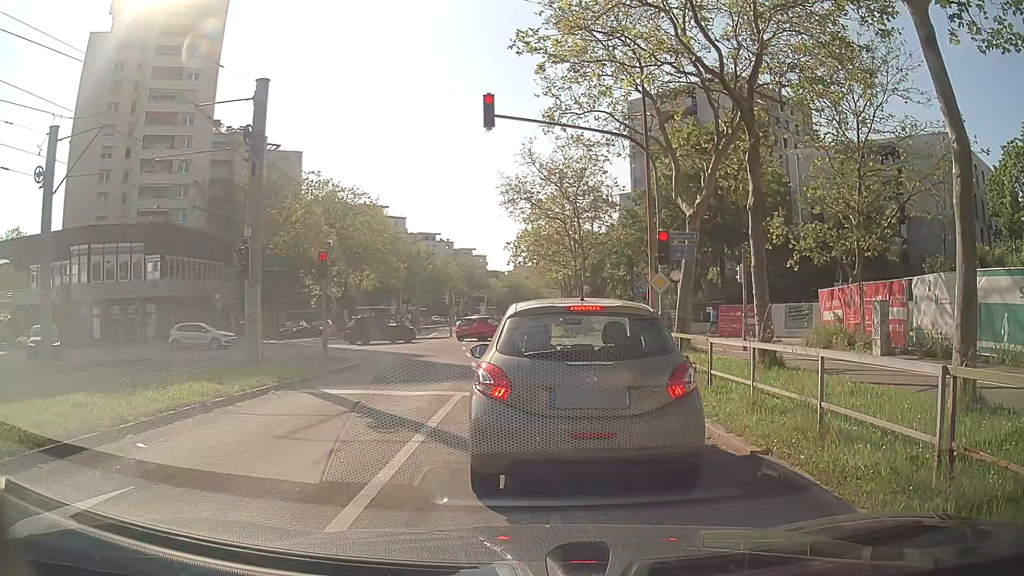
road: tertiary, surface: asphalt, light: Day
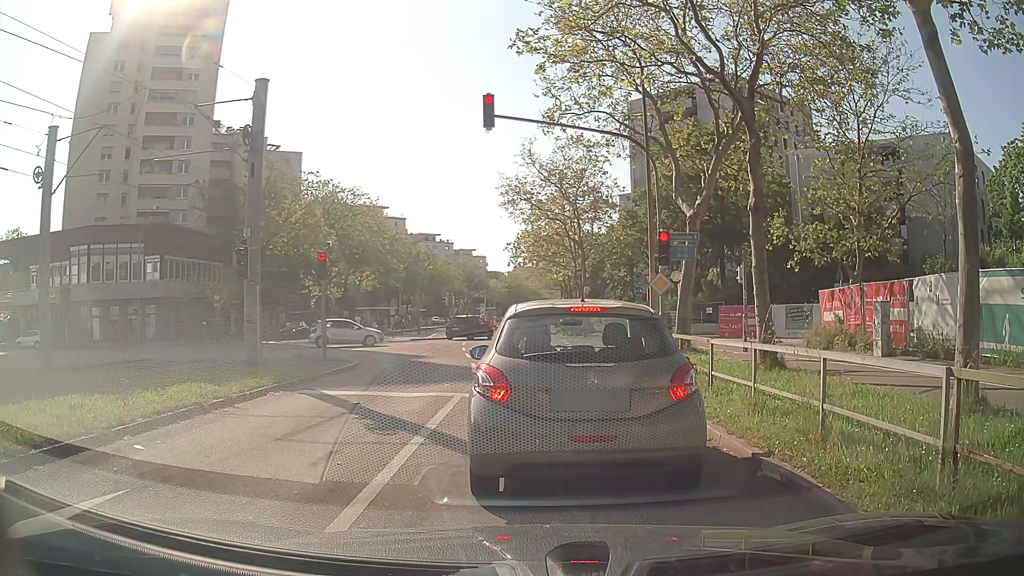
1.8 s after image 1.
(0.0, +0.1) m; 0°
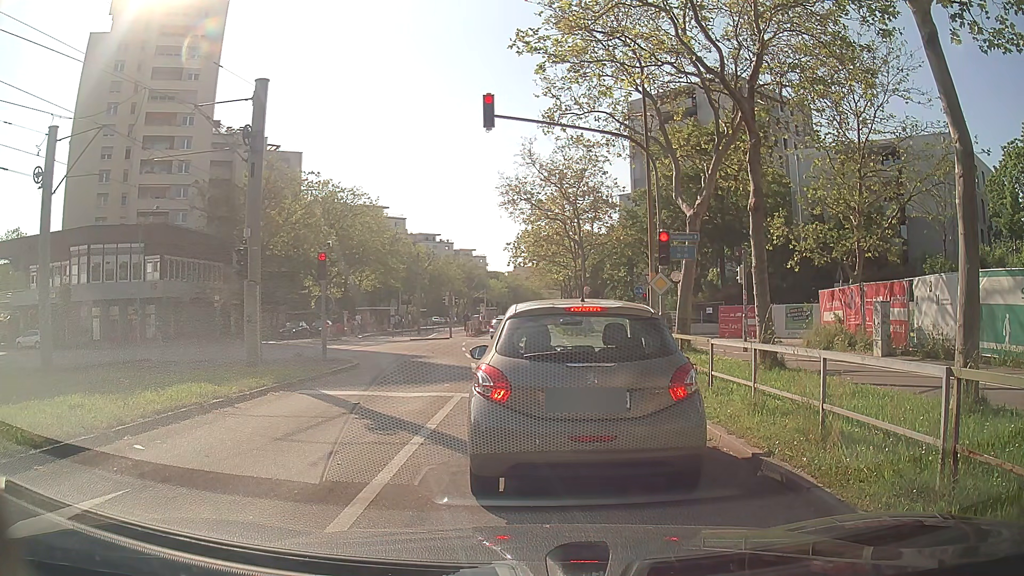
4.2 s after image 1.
(0.0, 0.0) m; 0°
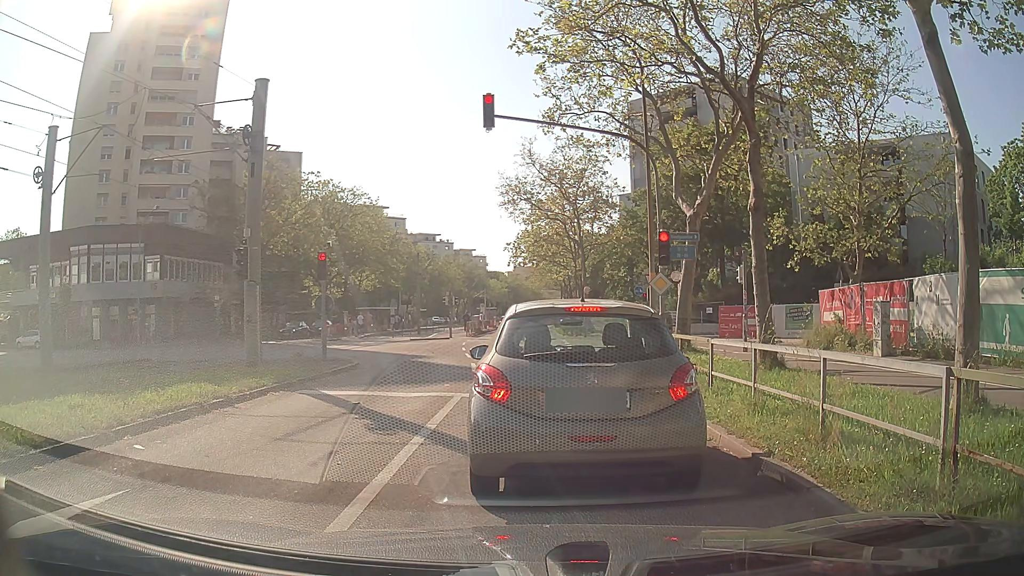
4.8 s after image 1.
(0.0, 0.0) m; 0°
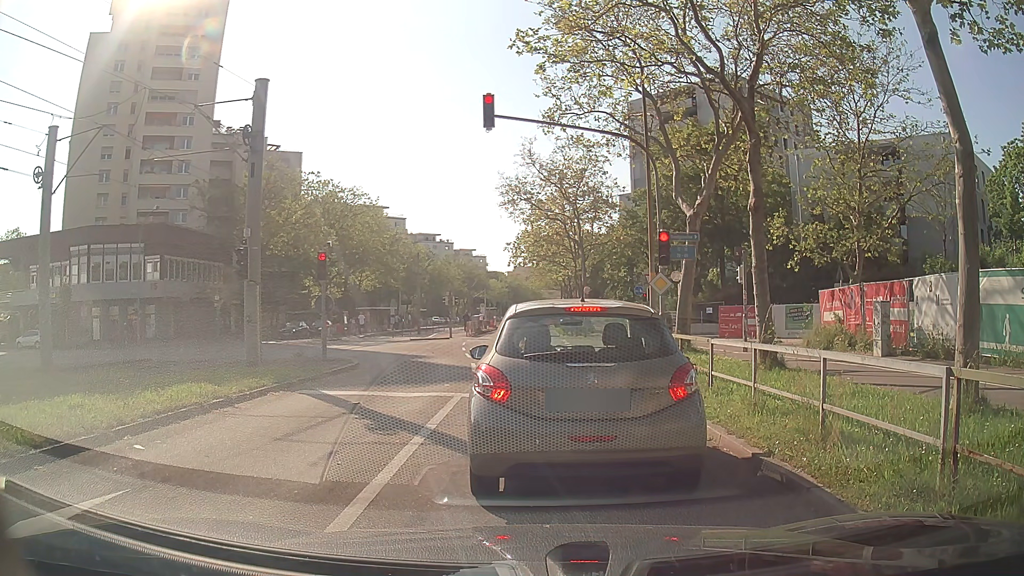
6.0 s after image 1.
(0.0, 0.0) m; 0°
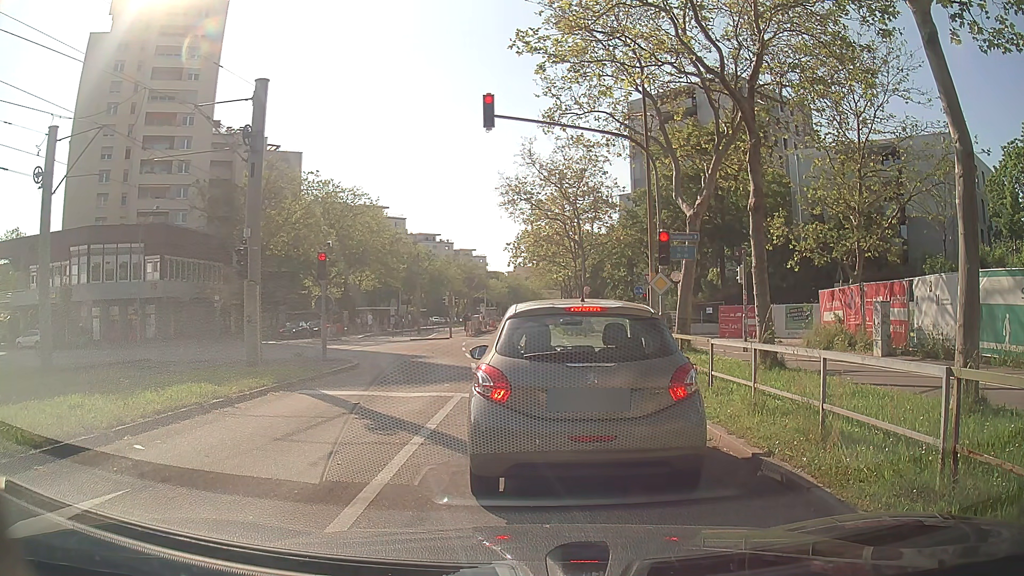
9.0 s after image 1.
(0.0, 0.0) m; 0°
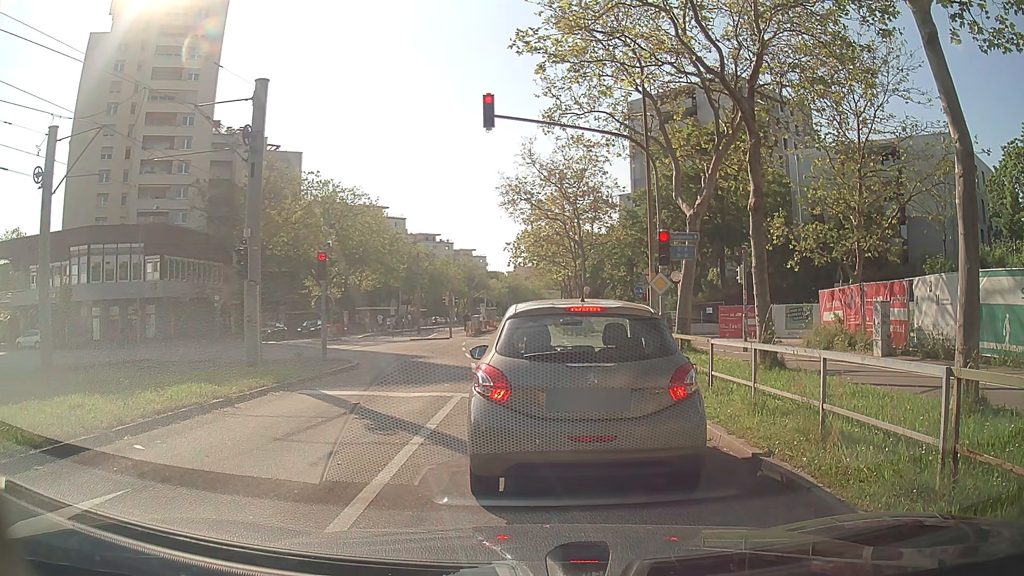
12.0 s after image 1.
(0.0, 0.0) m; 0°
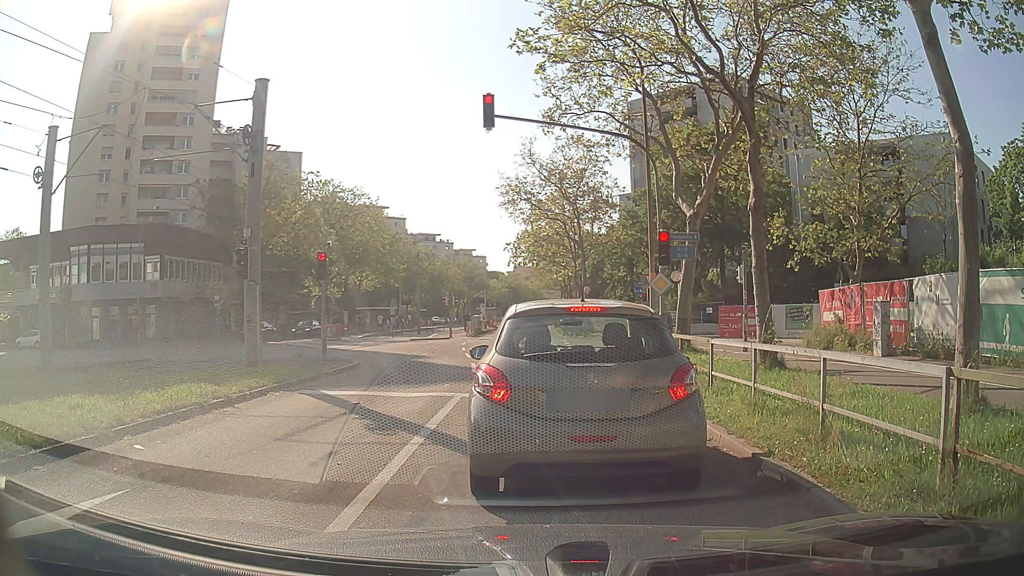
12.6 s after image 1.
(0.0, 0.0) m; 0°
